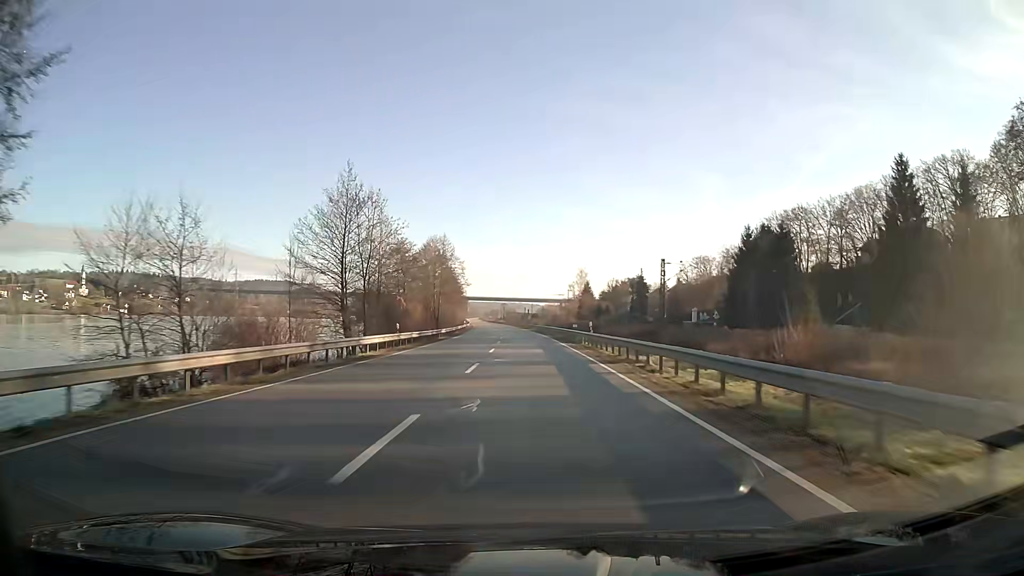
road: unclassified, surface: asphalt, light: Day
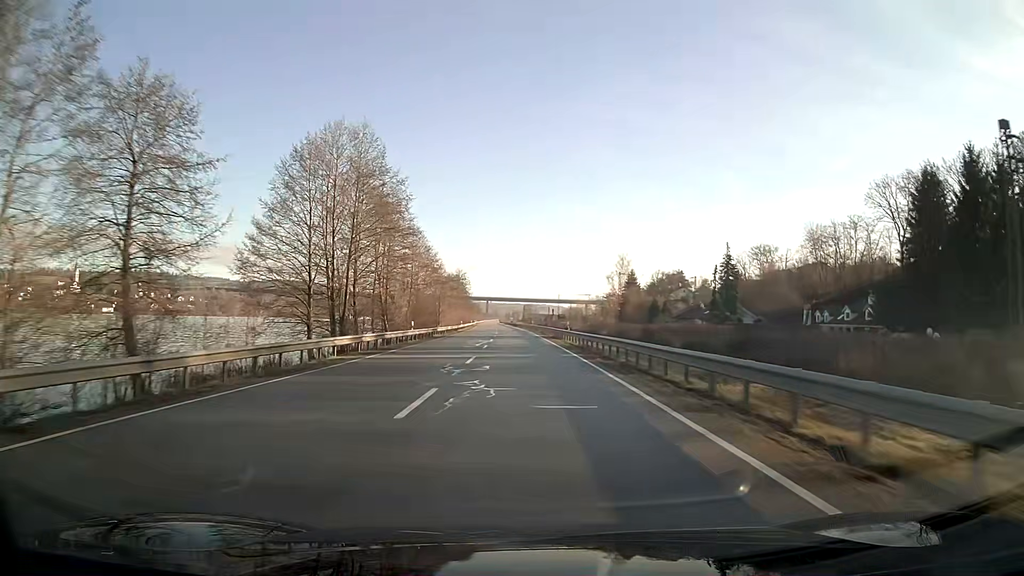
(-0.9, +56.5) m; -2°
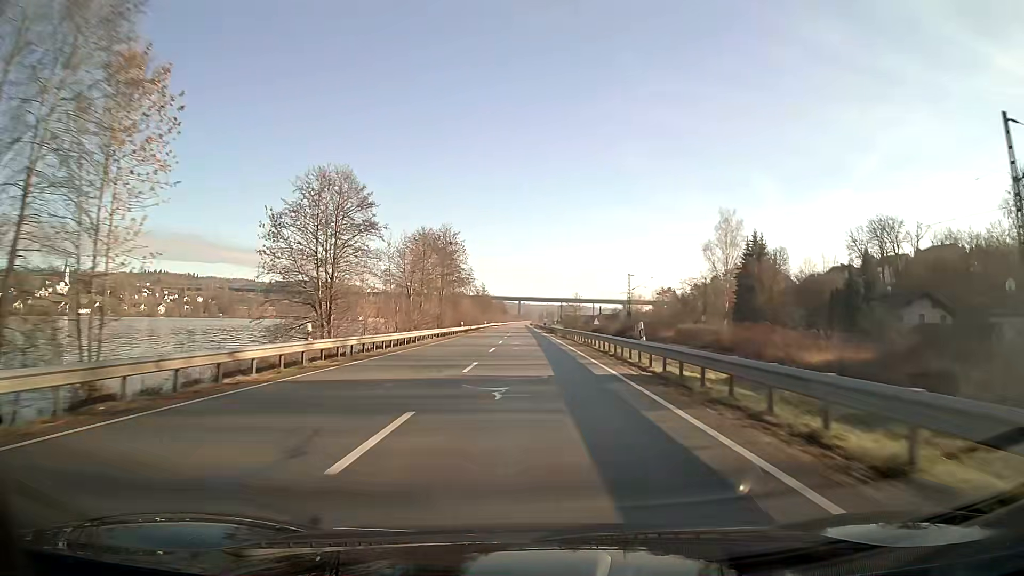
(-2.1, +75.5) m; -3°
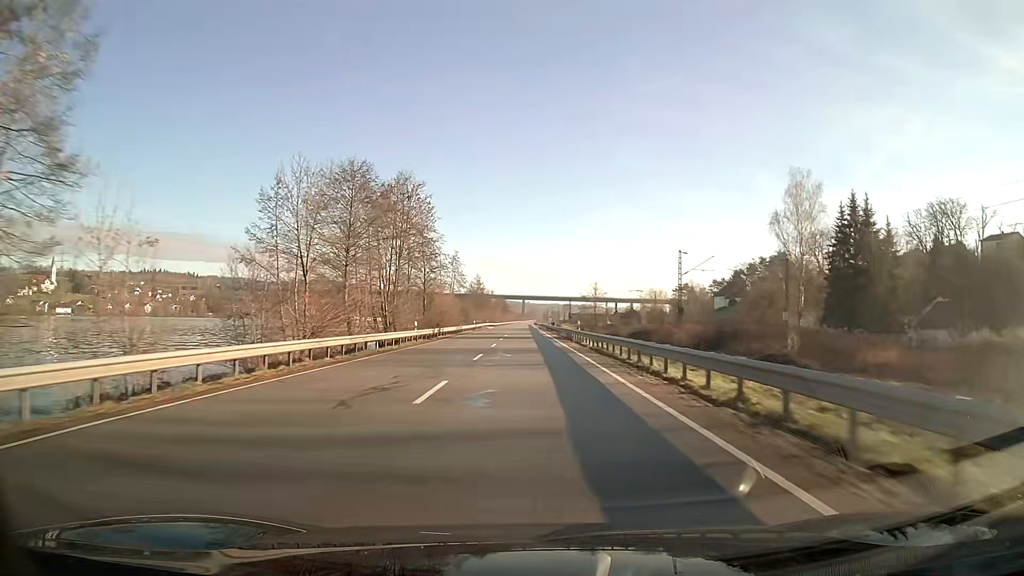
(-0.1, +31.0) m; 0°
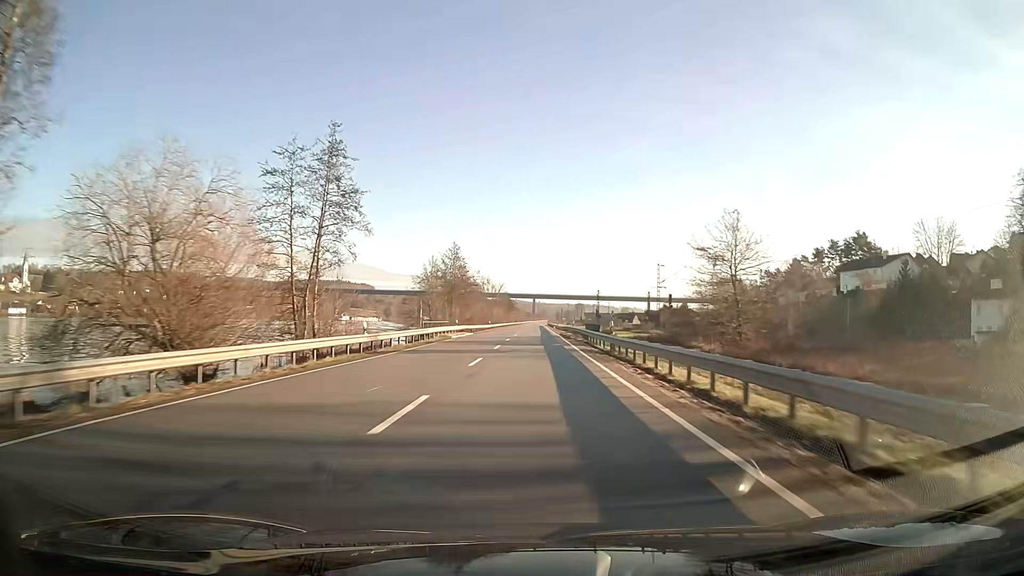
(-0.5, +62.8) m; -1°
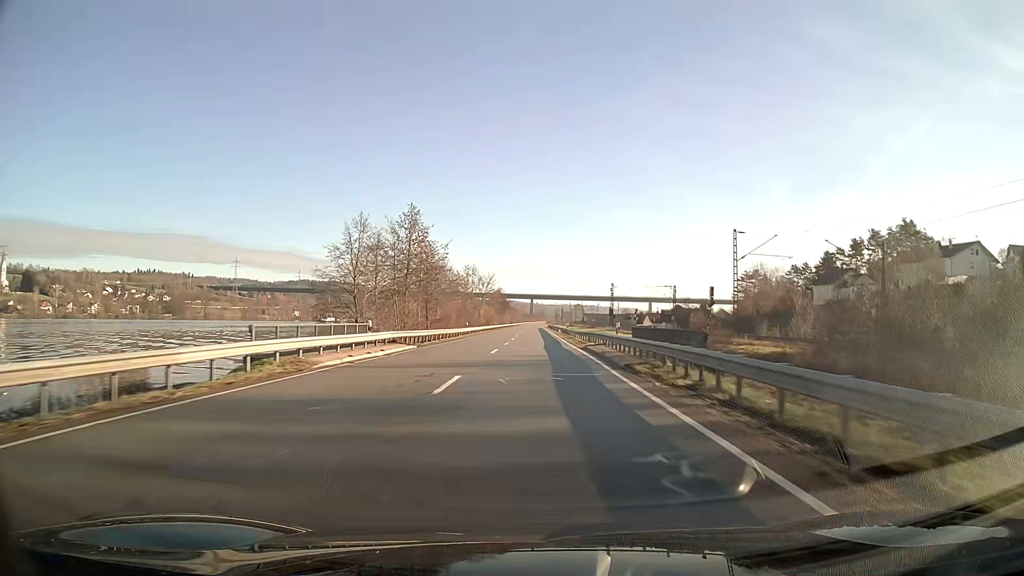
(0.0, +31.6) m; 0°
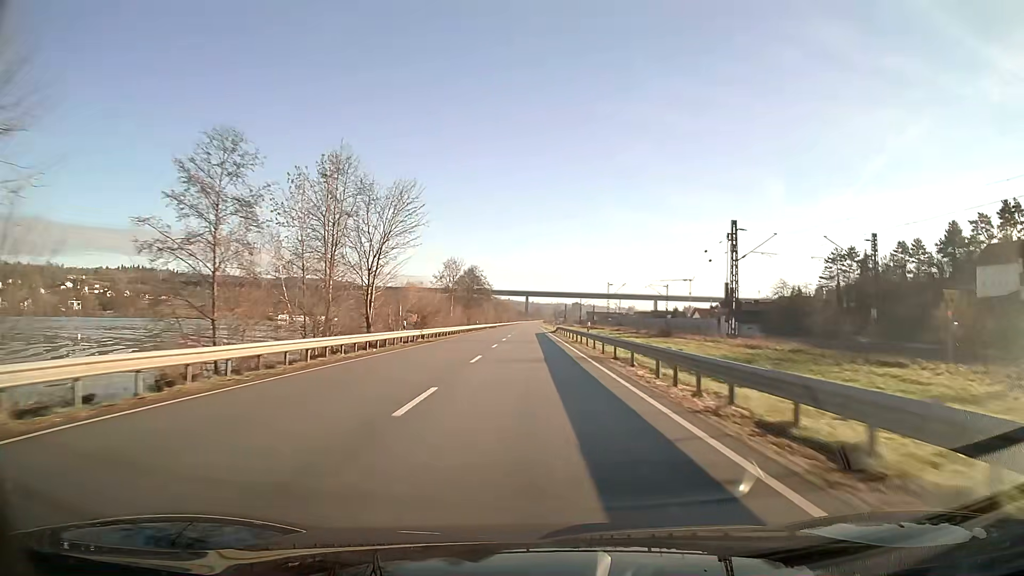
(+0.3, +79.5) m; 0°
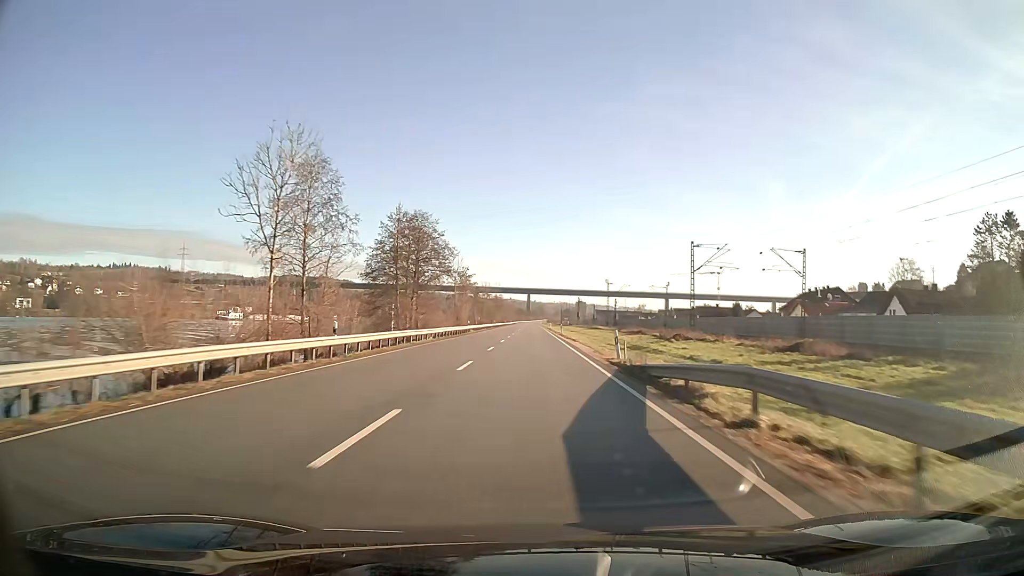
(0.0, +63.8) m; 0°
